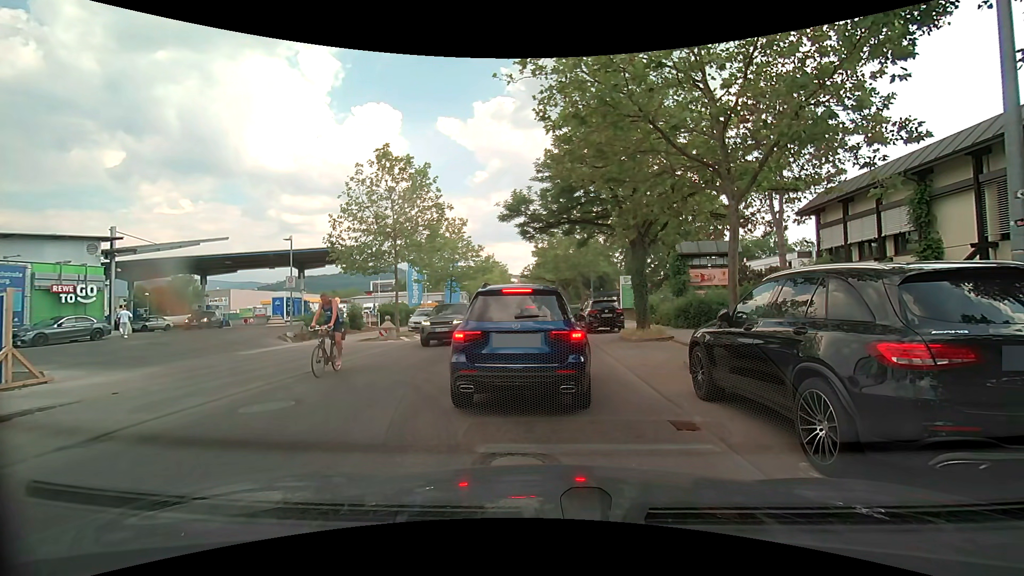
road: unclassified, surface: asphalt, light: Day
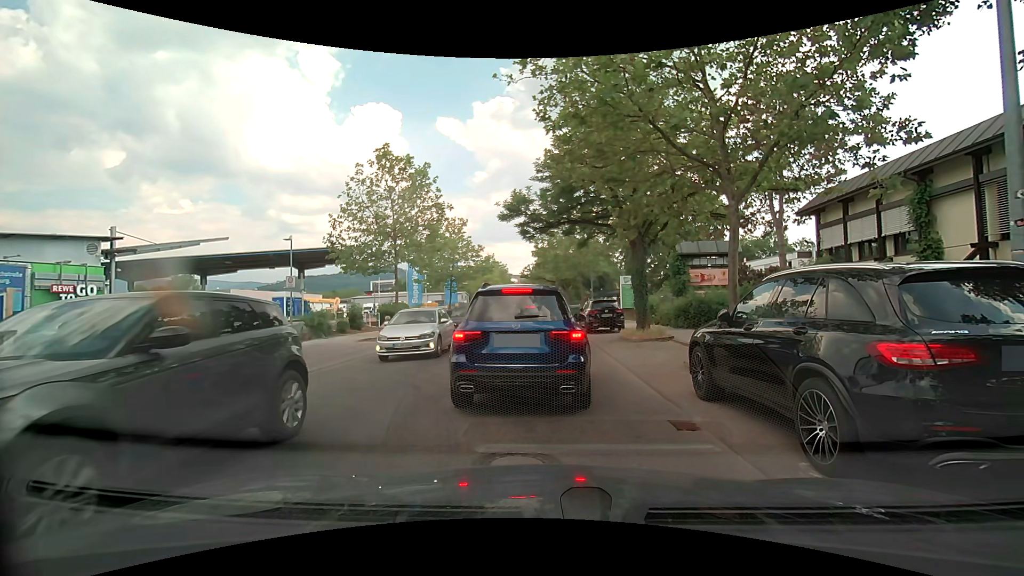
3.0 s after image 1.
(0.0, 0.0) m; 0°
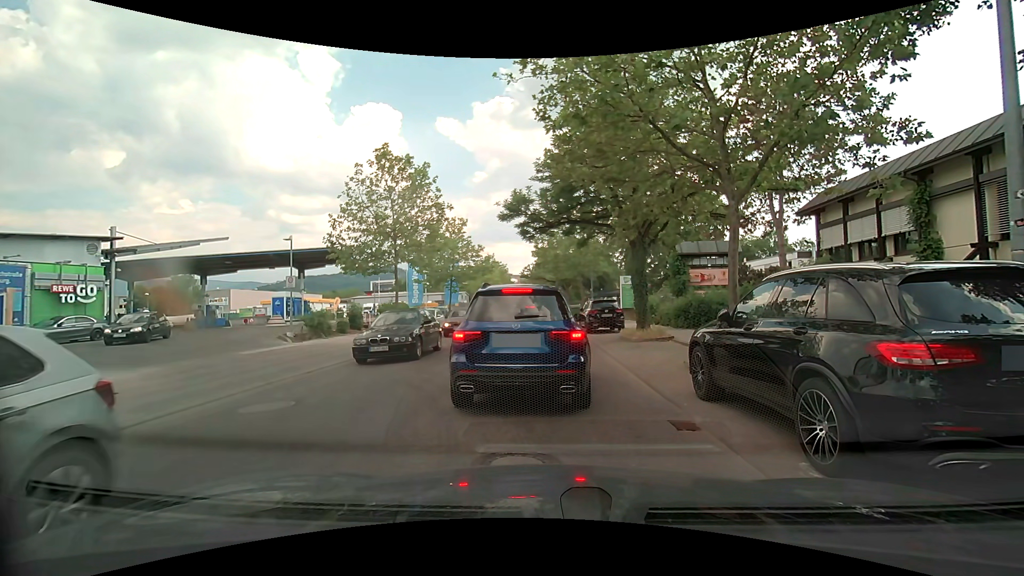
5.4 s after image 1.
(0.0, 0.0) m; 0°
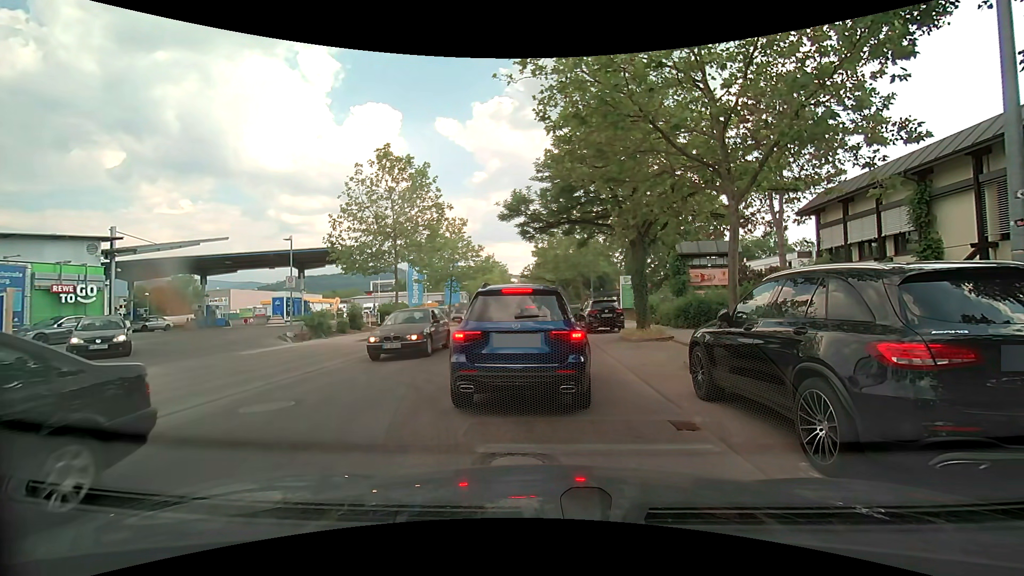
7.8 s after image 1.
(0.0, 0.0) m; 0°
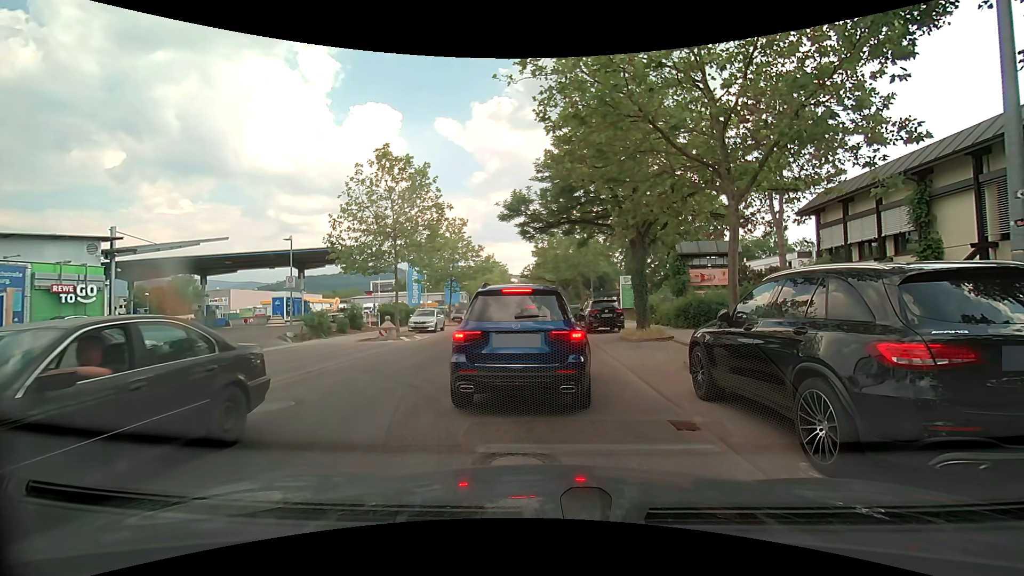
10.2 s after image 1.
(0.0, 0.0) m; 0°
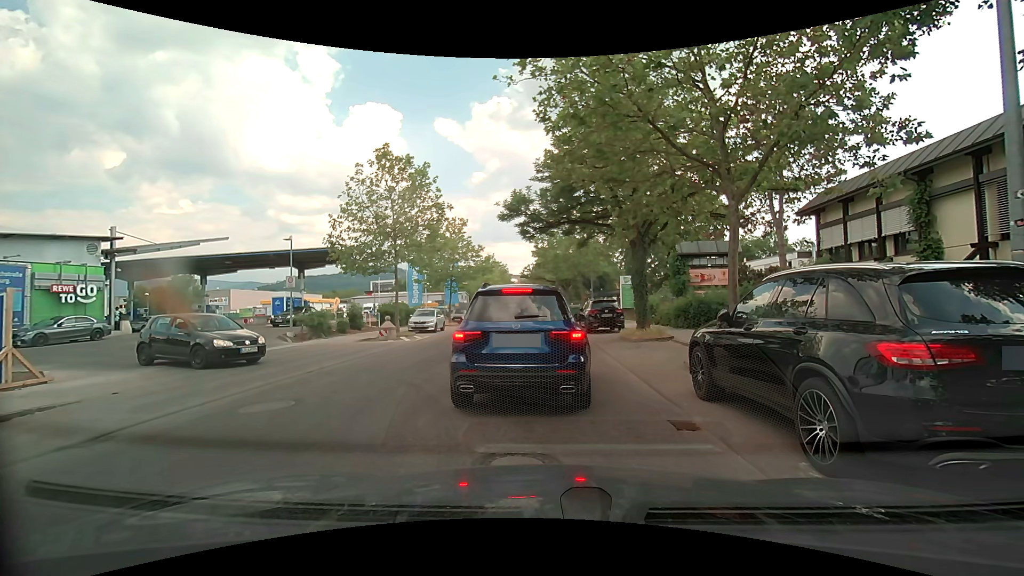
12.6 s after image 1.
(0.0, 0.0) m; 0°
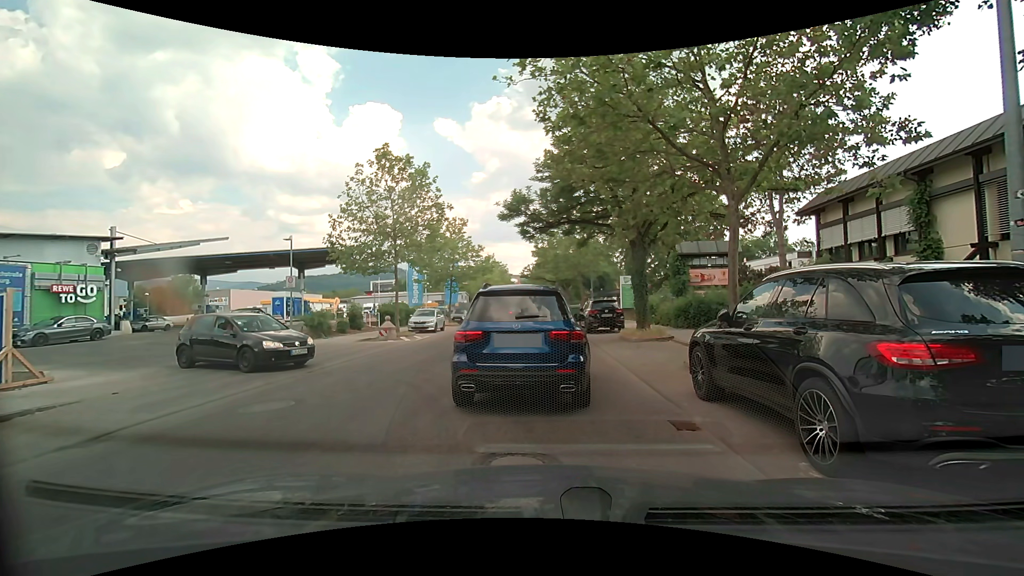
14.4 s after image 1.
(0.0, 0.0) m; 0°
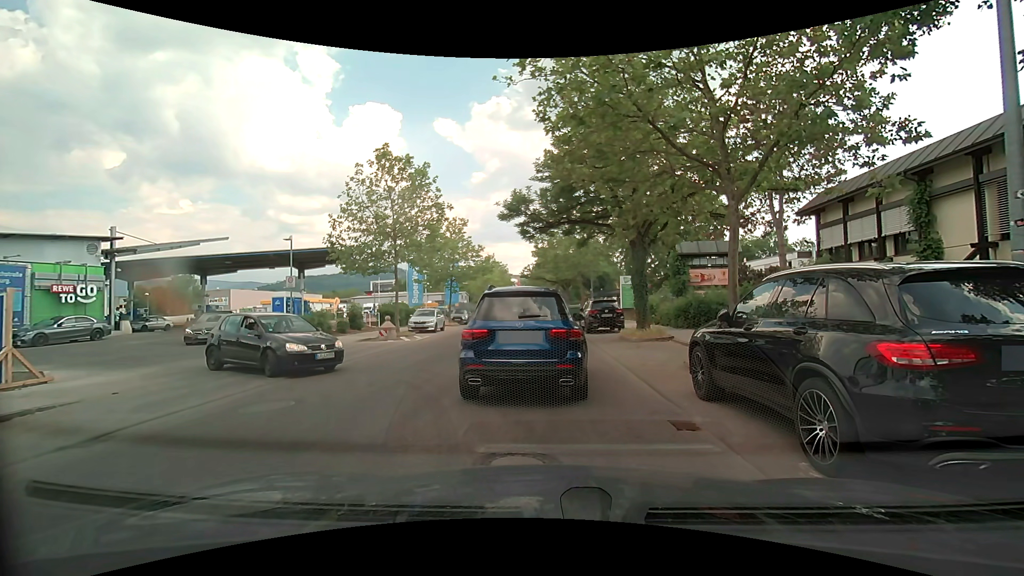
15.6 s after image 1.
(0.0, 0.0) m; 0°
